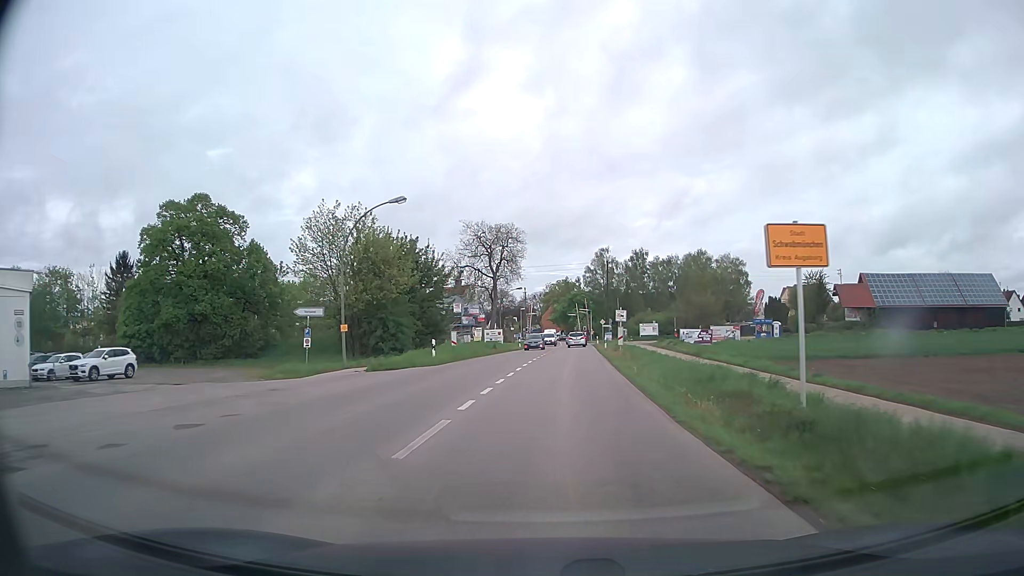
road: tertiary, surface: asphalt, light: Day
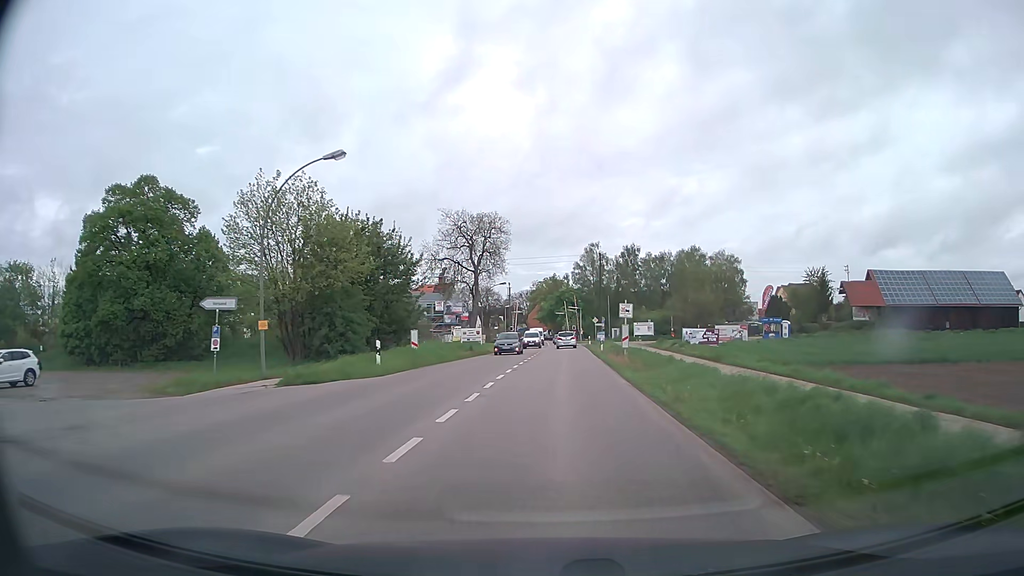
(+0.1, +7.8) m; +1°
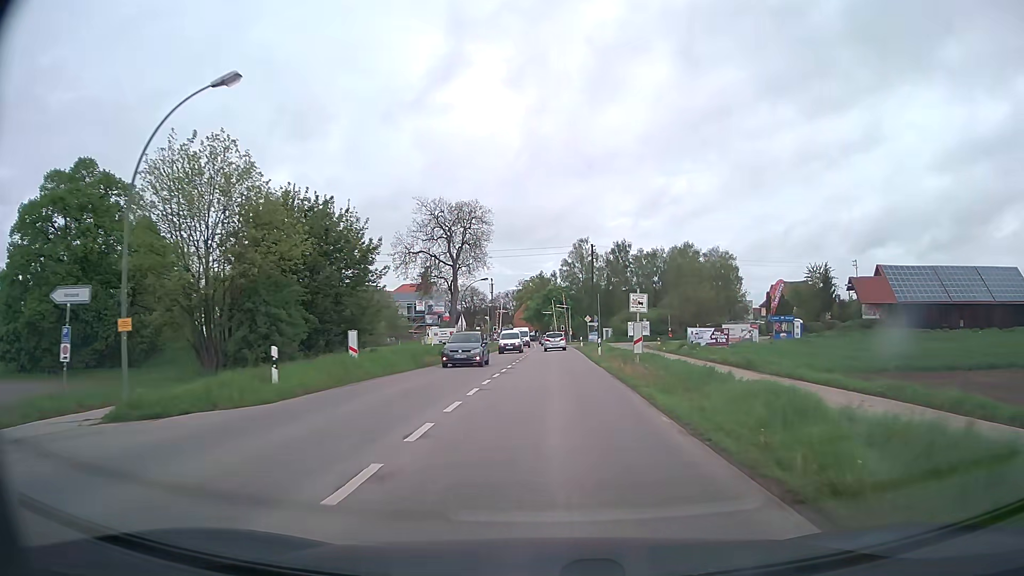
(+0.1, +7.7) m; +1°
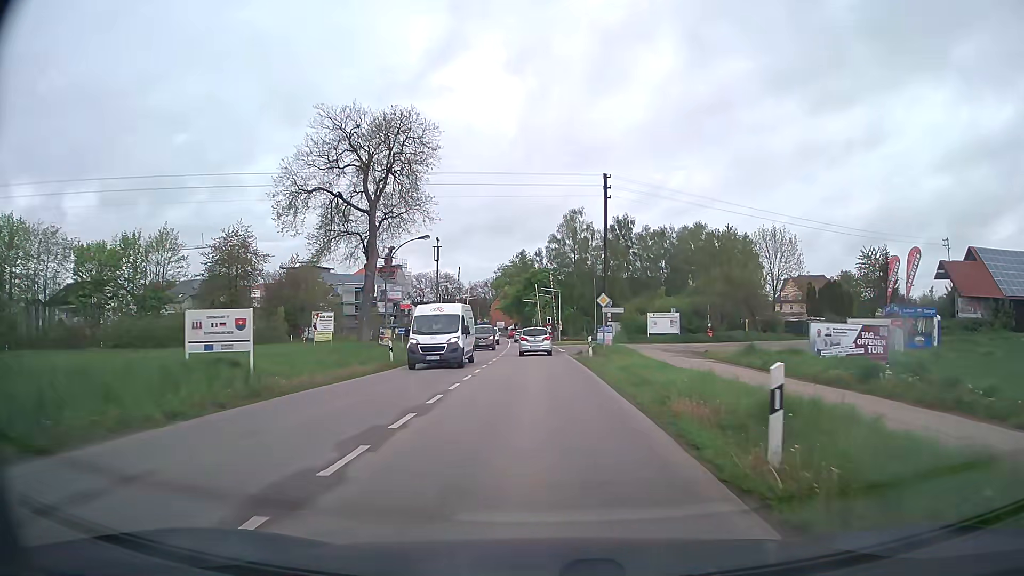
(+0.5, +29.2) m; +1°
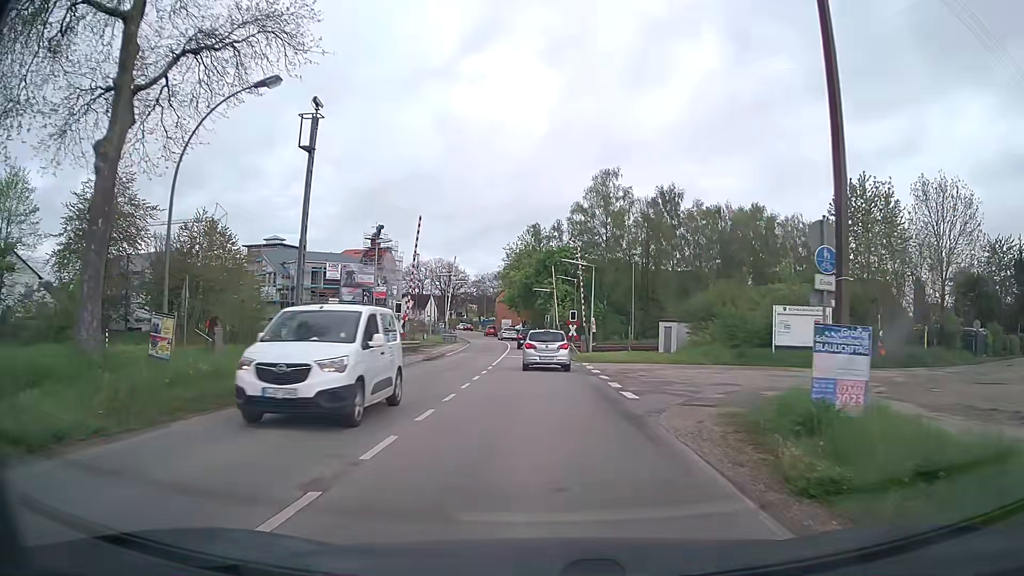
(-0.3, +29.4) m; -1°
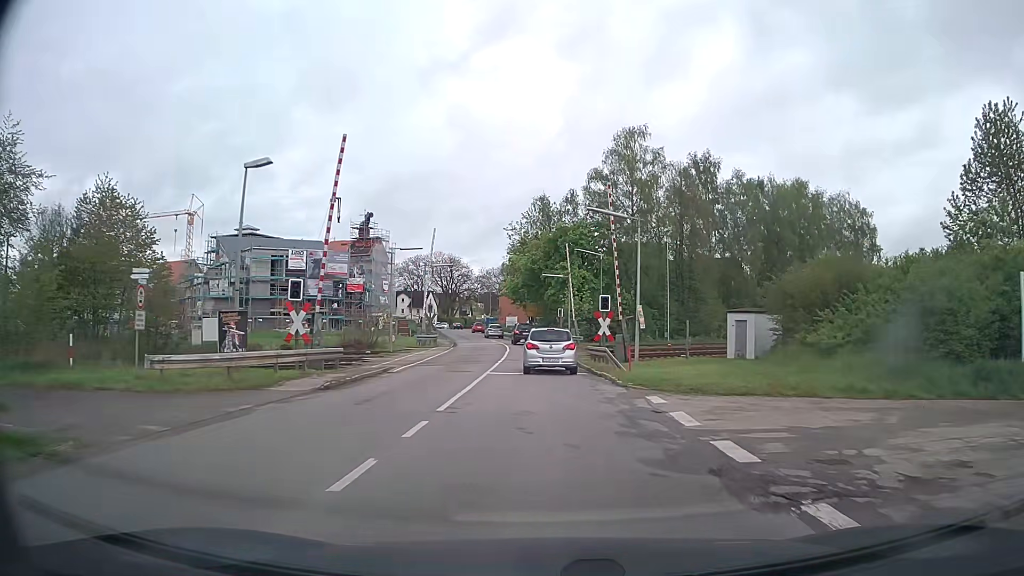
(-0.2, +16.7) m; -1°
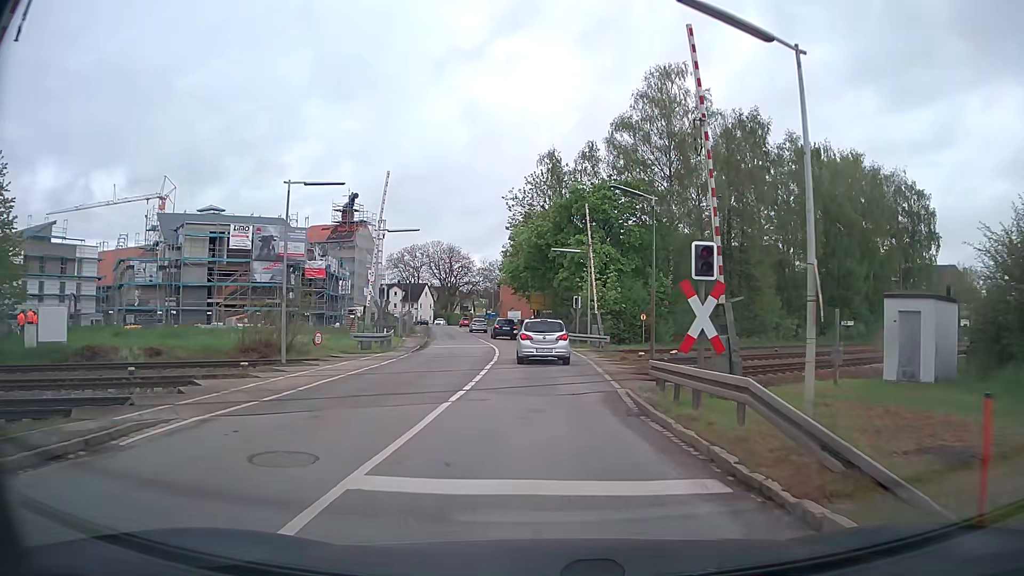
(-0.1, +16.1) m; 0°
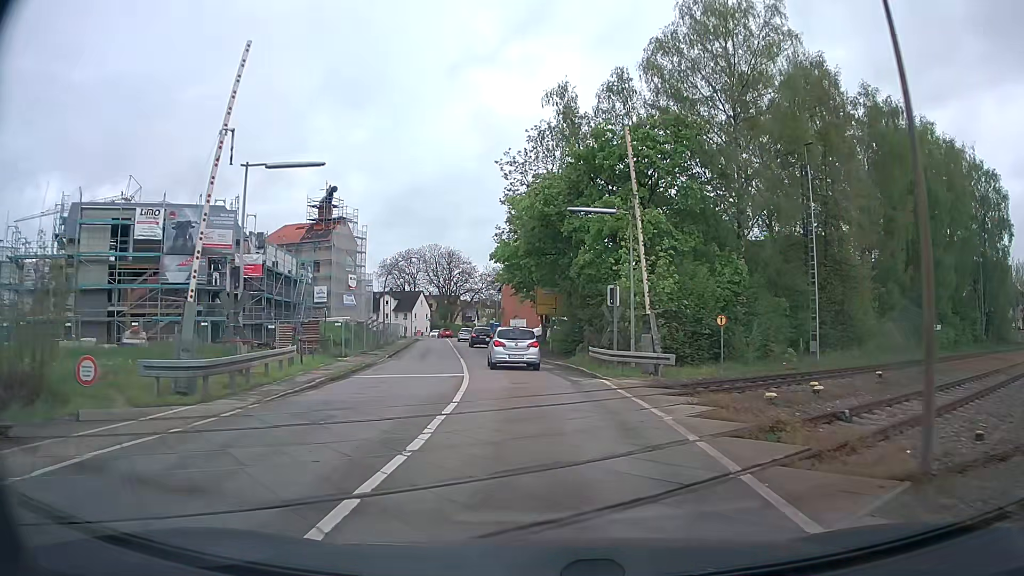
(-0.2, +16.1) m; -2°
(0, +10) (0, +20) (-1, +30) (-2, +40) (-3, +50) (-4, +60) (-6, +70) (-7, +80) (-9, +89) (-10, +99) m
